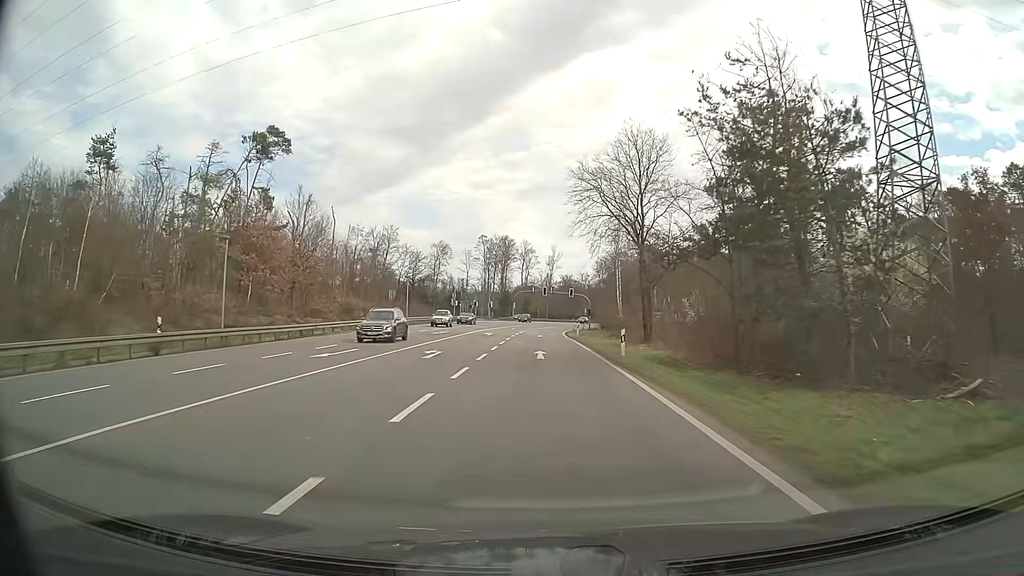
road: primary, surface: asphalt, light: Day
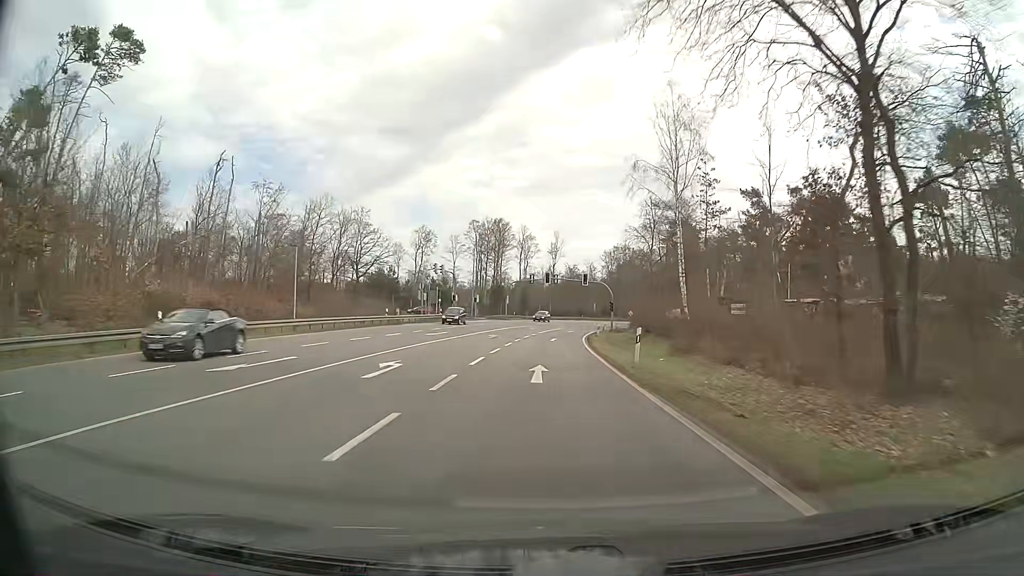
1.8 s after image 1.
(+0.1, +32.4) m; 0°
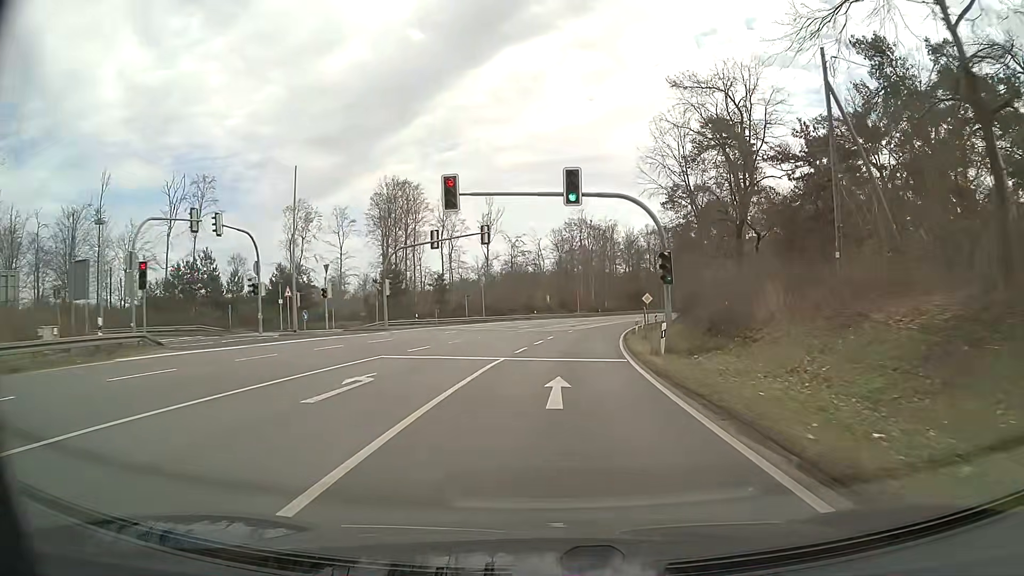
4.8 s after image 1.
(+1.2, +54.0) m; +5°
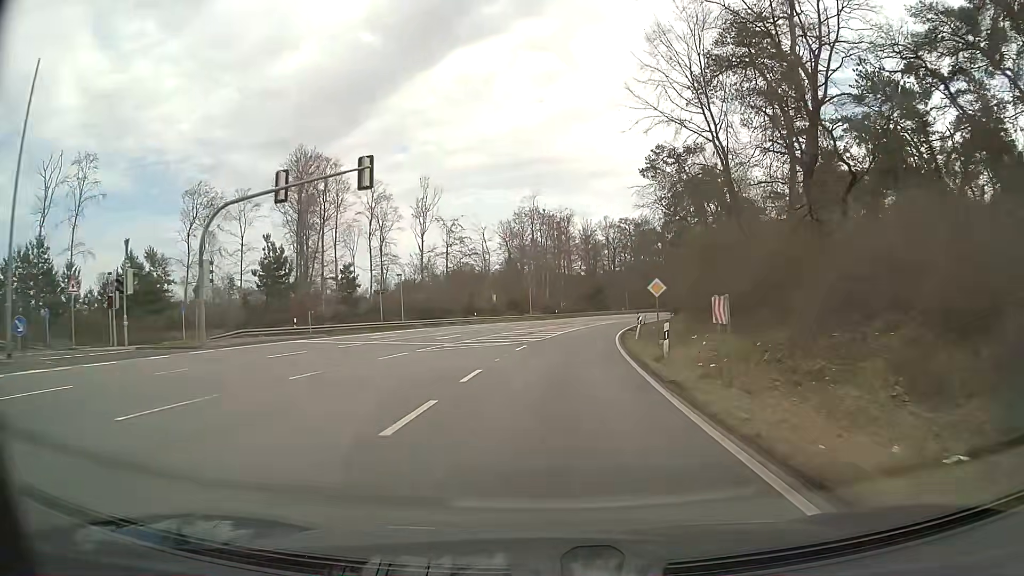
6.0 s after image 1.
(+0.8, +21.5) m; +4°
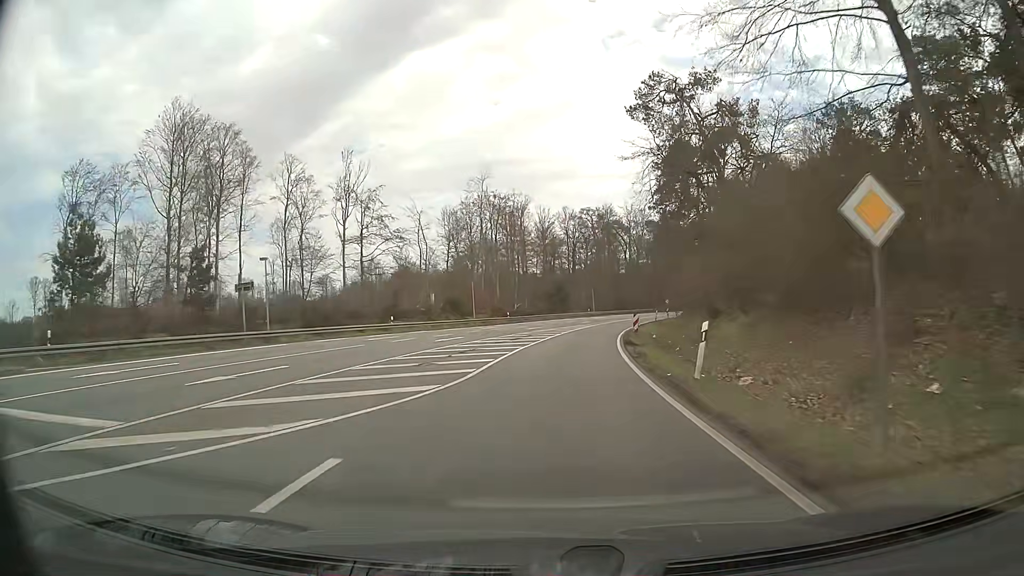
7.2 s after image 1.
(+0.7, +21.5) m; +3°
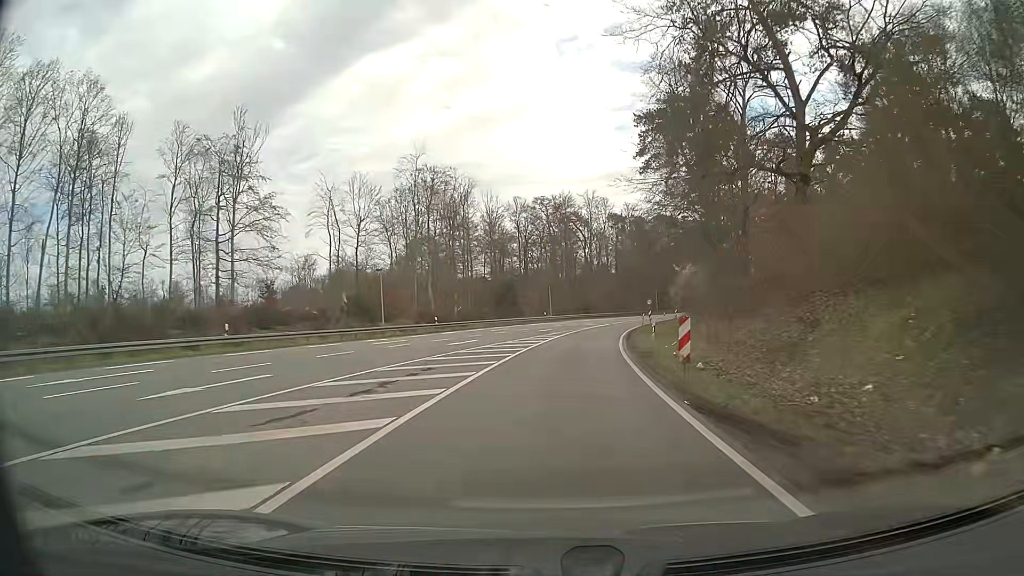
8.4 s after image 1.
(+0.9, +21.5) m; +4°
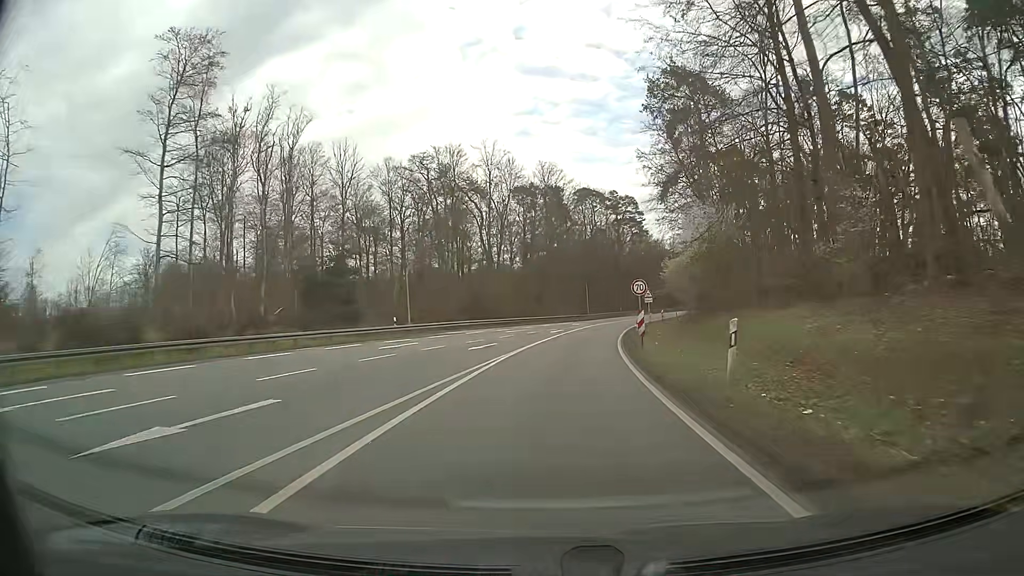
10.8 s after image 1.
(+3.3, +42.9) m; +9°
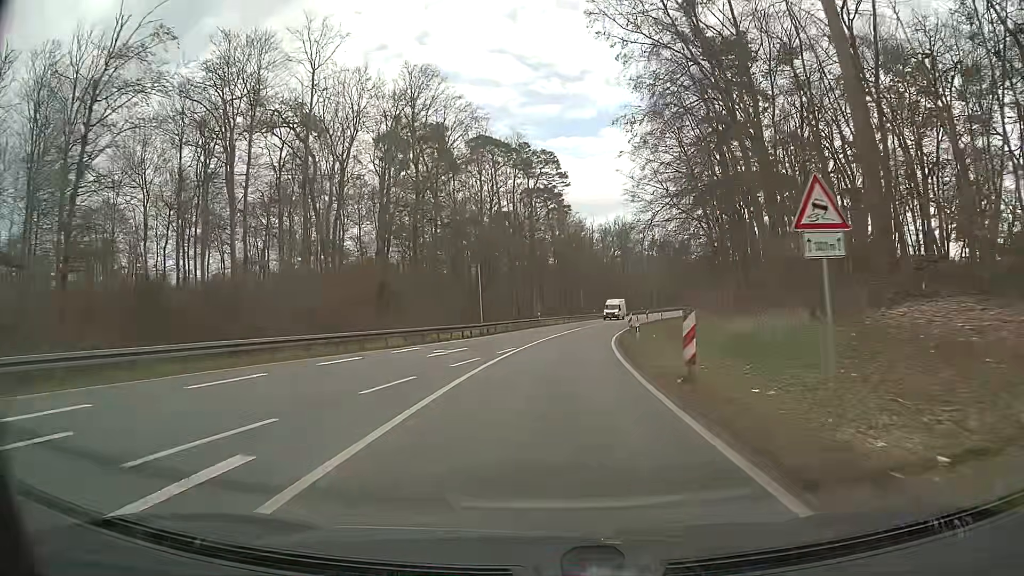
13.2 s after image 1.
(+3.1, +42.9) m; +8°
(0, +10) (+1, +20) (+2, +30) (+3, +40) (+4, +50) (+6, +60) (+8, +69) (+11, +79) (+13, +89) (+16, +98) m
